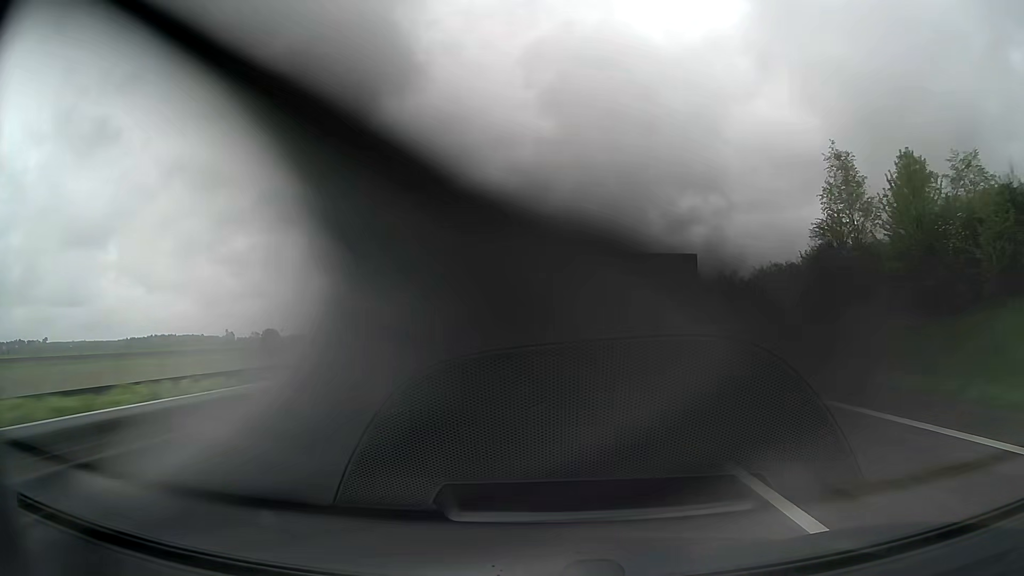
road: trunk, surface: asphalt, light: Day
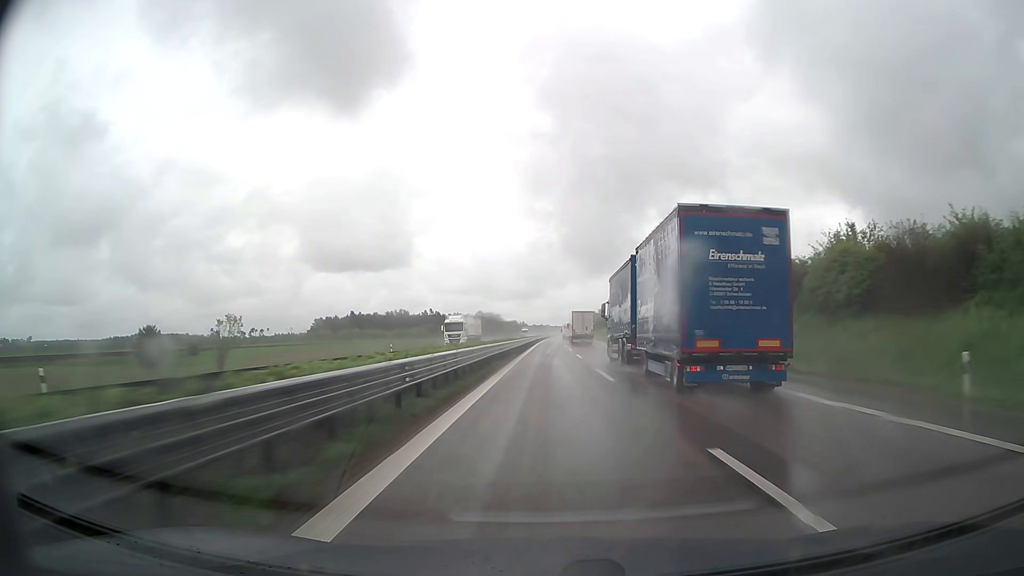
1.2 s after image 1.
(0.0, +36.0) m; 0°
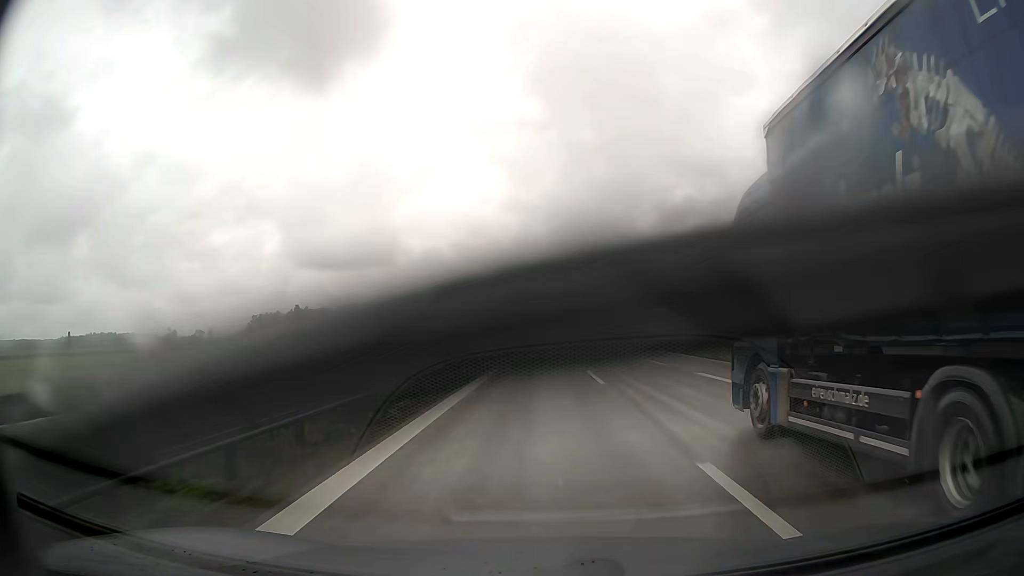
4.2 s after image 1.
(+0.9, +90.7) m; +1°
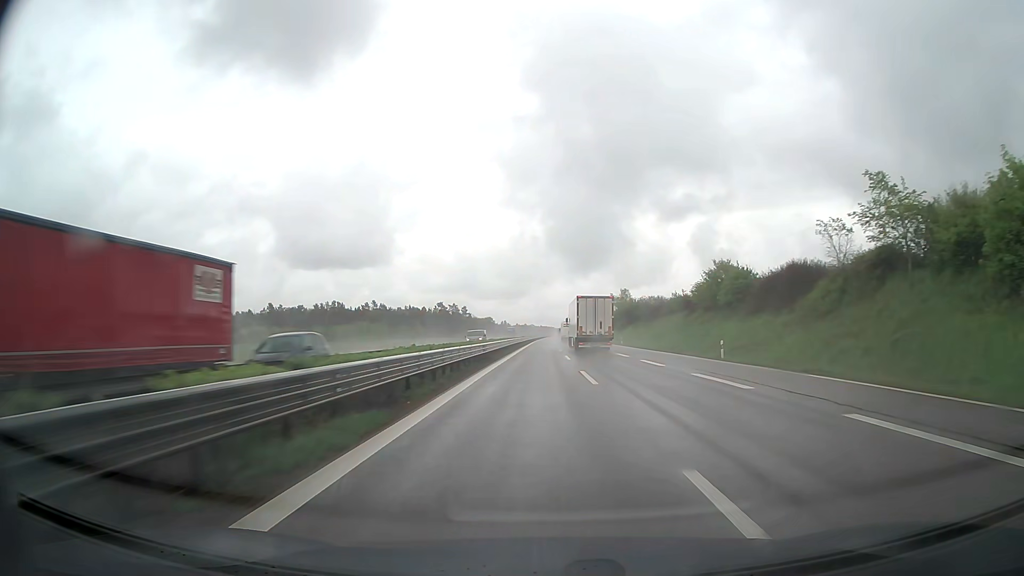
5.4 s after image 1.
(+0.2, +36.5) m; +1°
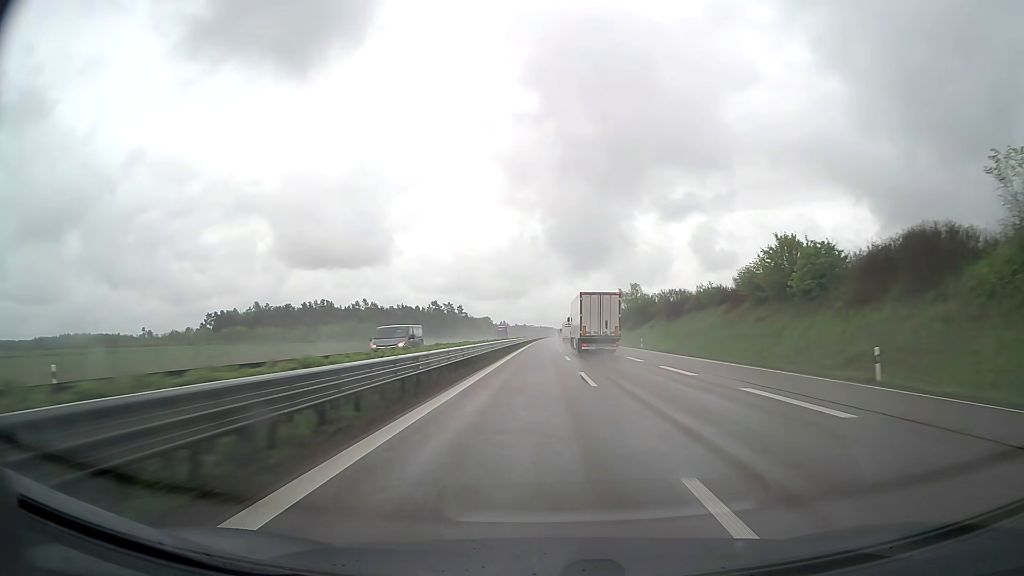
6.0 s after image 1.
(-0.1, +18.2) m; 0°
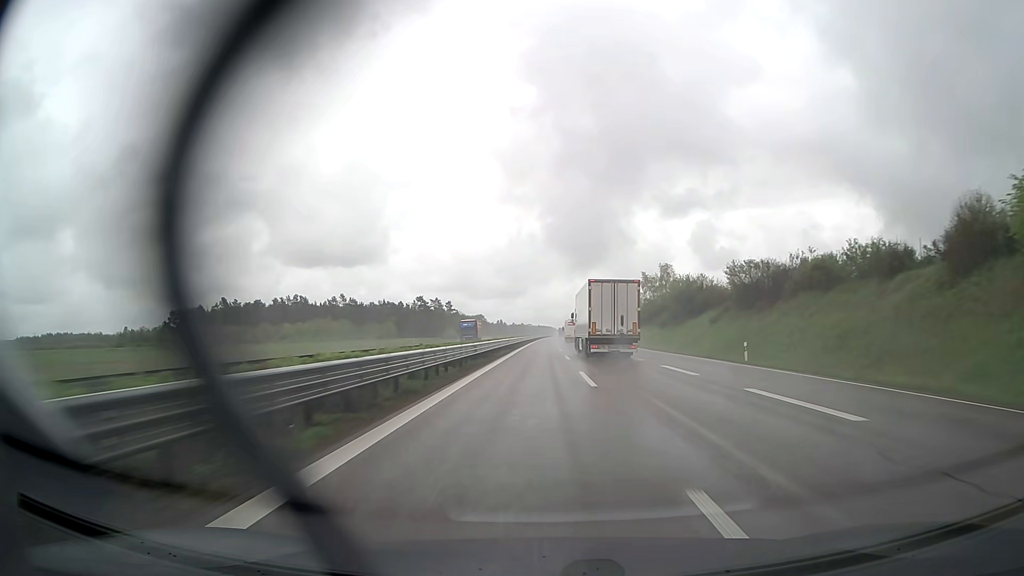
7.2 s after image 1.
(0.0, +36.4) m; 0°
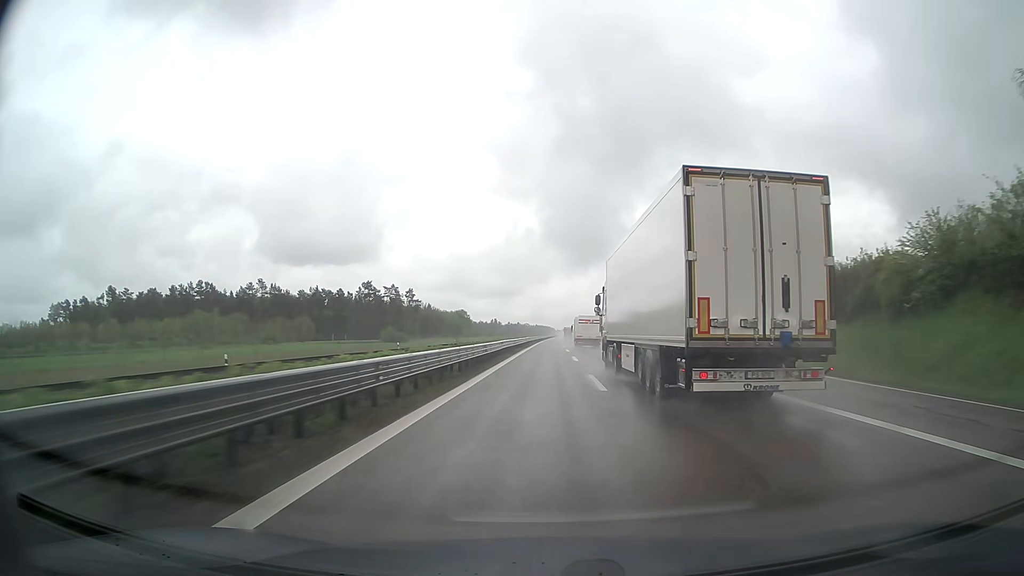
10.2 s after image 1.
(+0.3, +91.2) m; 0°
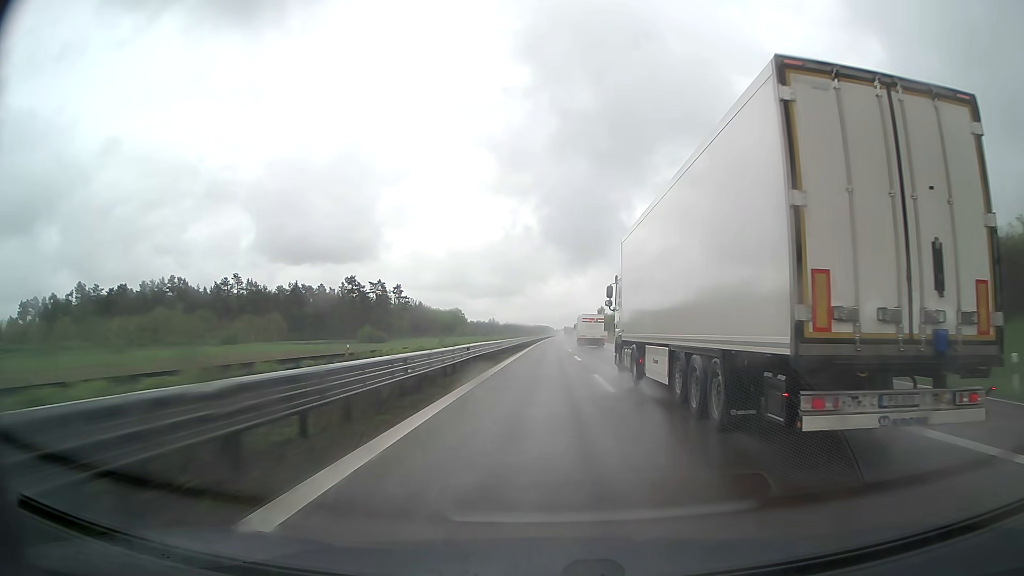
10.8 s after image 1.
(0.0, +18.3) m; 0°
(0, +10) (0, +20) (0, +30) (0, +40) (0, +50) (0, +60) (0, +70) (+1, +80) (+1, +90) (+1, +100) m
